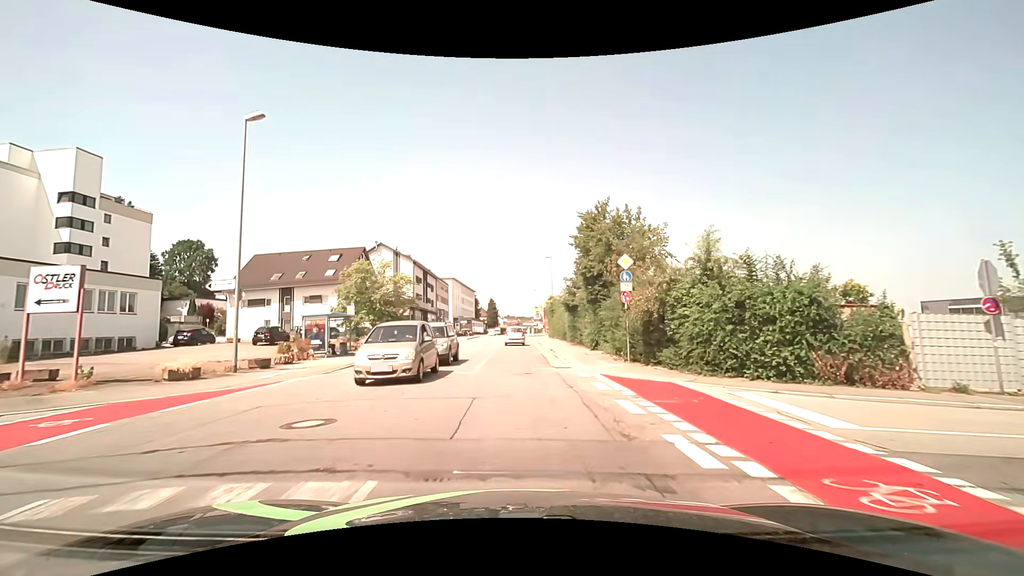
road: tertiary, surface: asphalt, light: Day
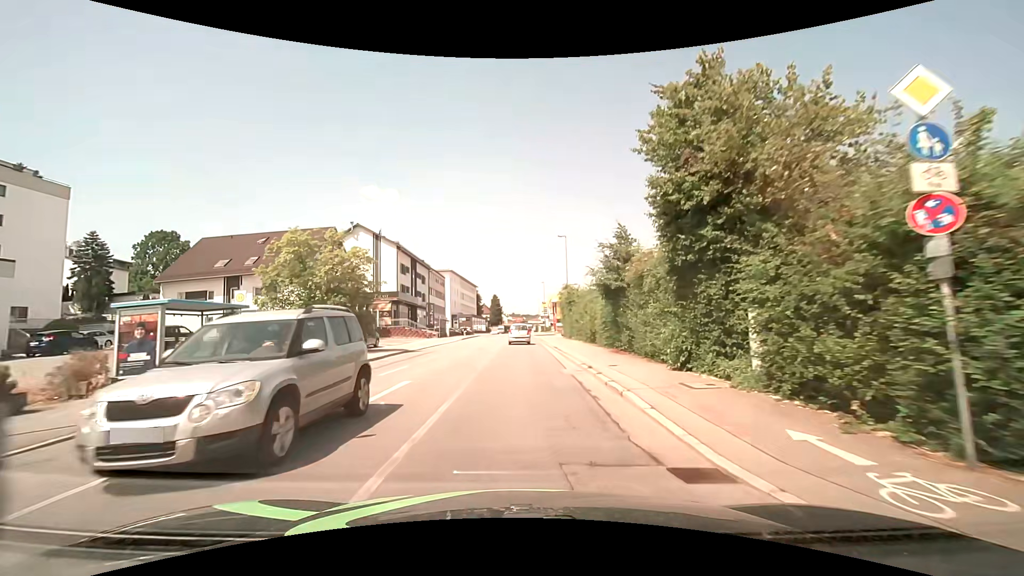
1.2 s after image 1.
(0.0, +13.3) m; 0°
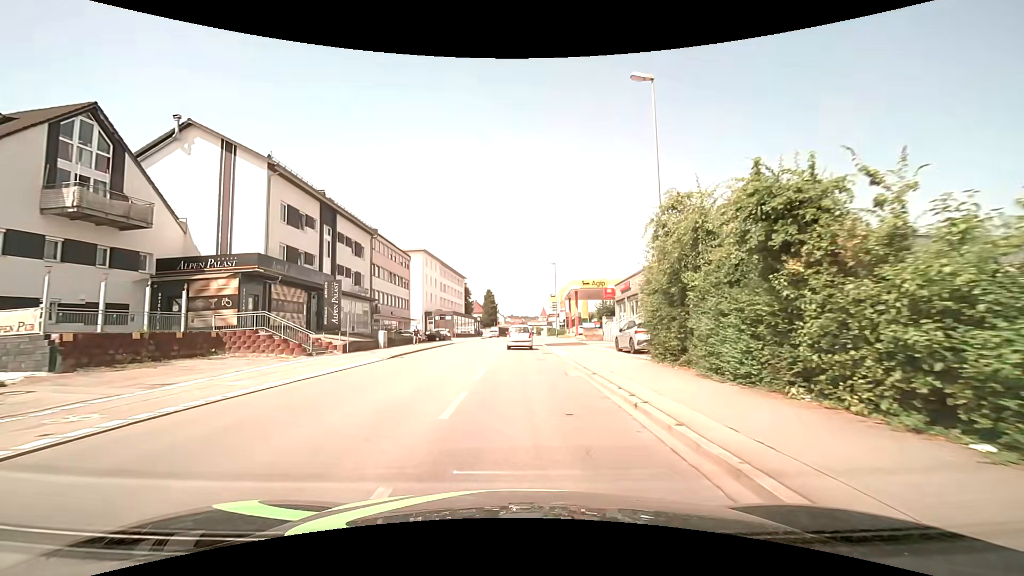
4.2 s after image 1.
(-0.2, +32.3) m; 0°
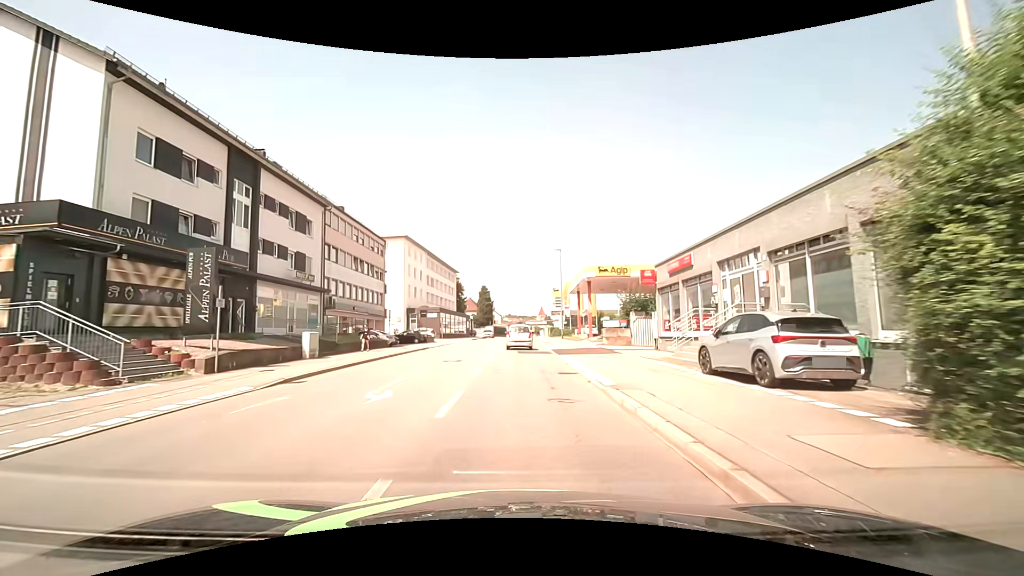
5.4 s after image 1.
(0.0, +11.9) m; 0°
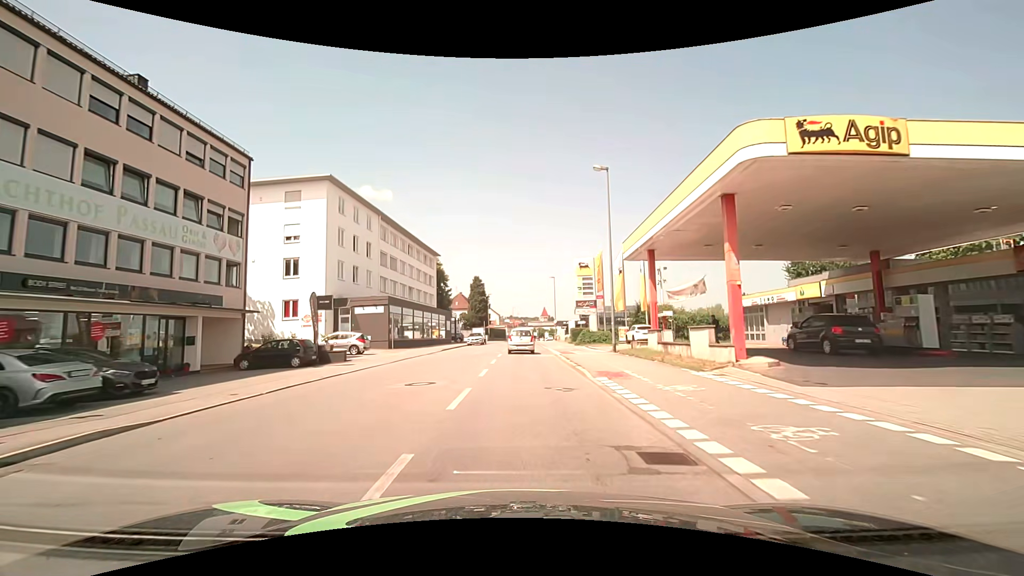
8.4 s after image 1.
(+0.2, +29.3) m; 0°
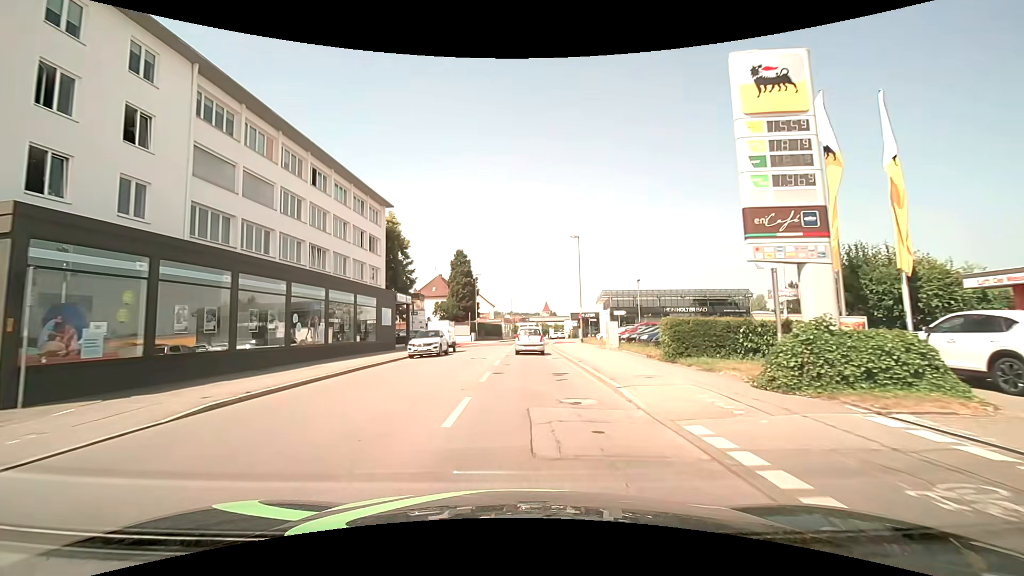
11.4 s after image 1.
(+0.1, +32.1) m; 0°
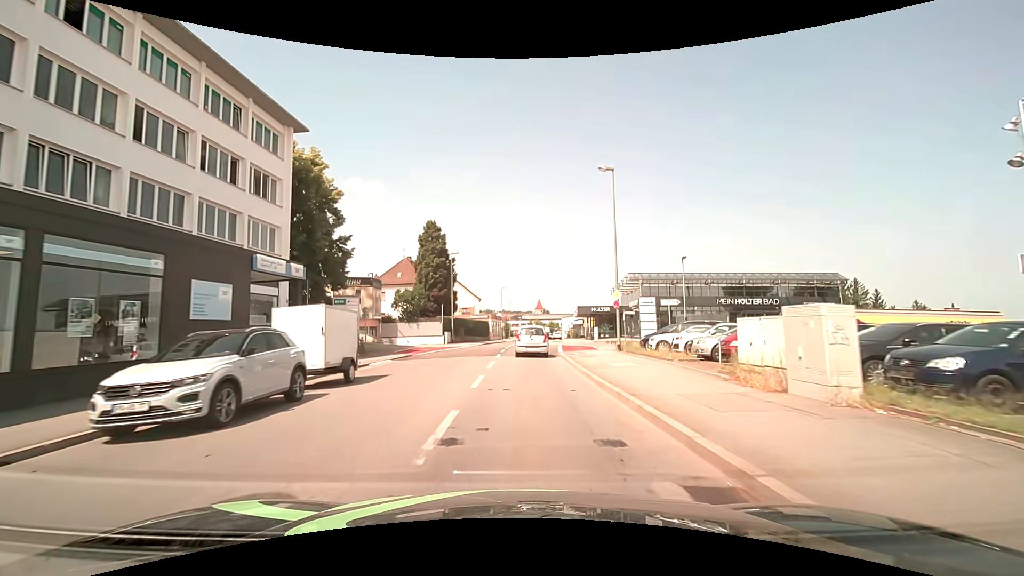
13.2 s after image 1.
(+0.1, +19.9) m; +1°
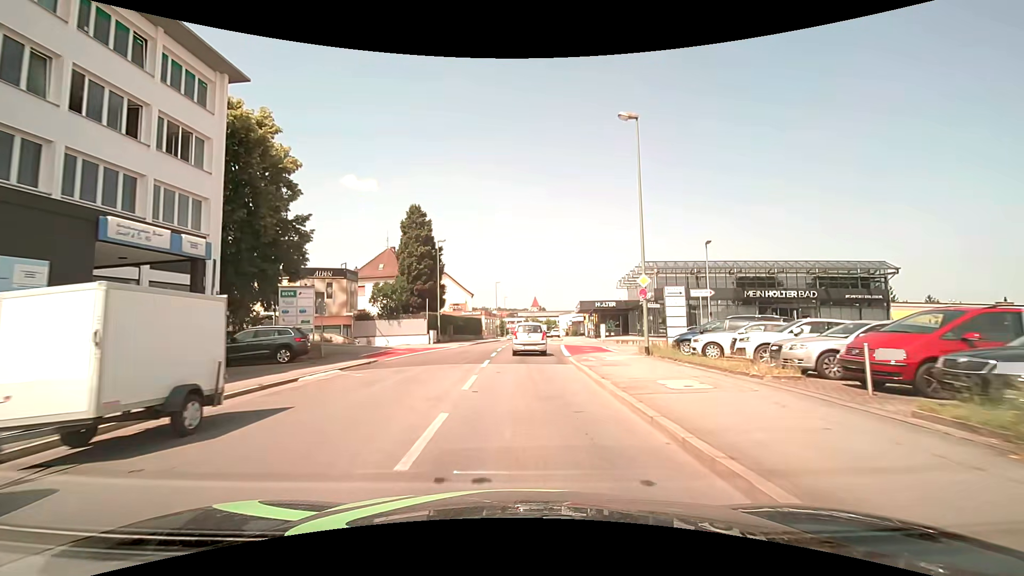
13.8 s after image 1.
(+0.1, +6.6) m; +1°
(0, +10) (0, +20) (0, +30) (+1, +40) (+1, +50) (+2, +60) (+2, +70) (+3, +80) (+4, +90) (+4, +100) m
